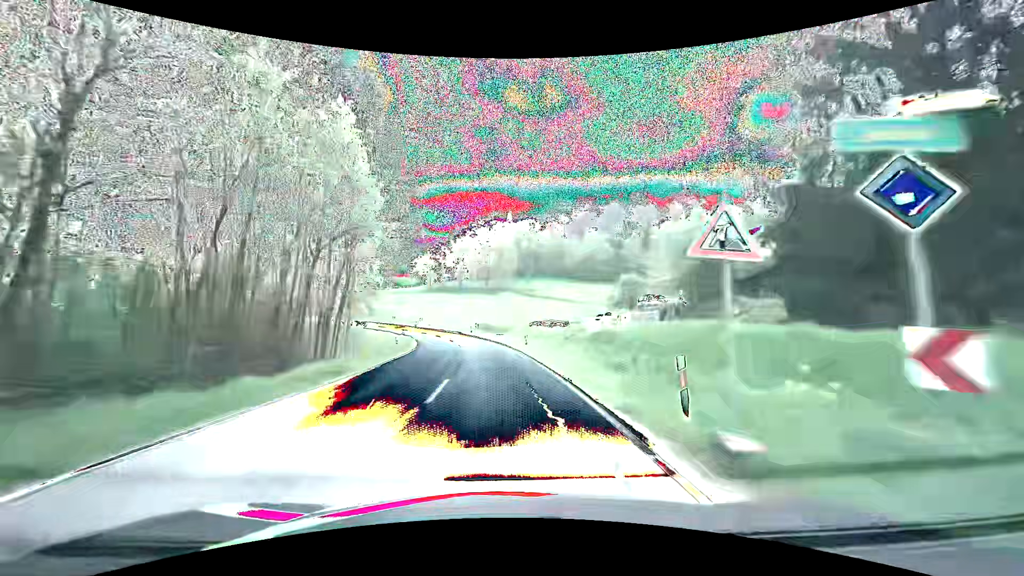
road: secondary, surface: asphalt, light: Day
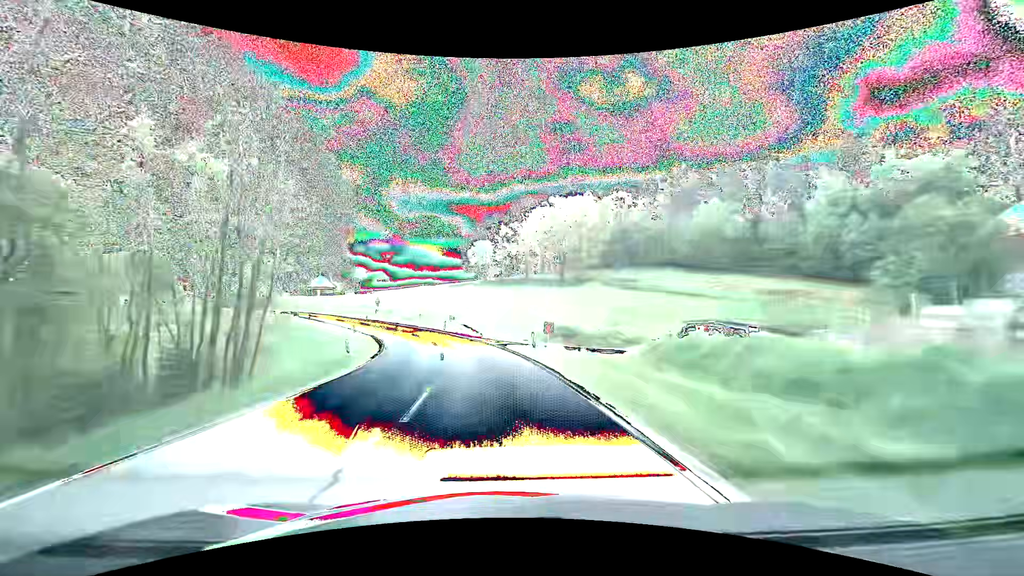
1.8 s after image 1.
(-2.2, +37.5) m; -8°
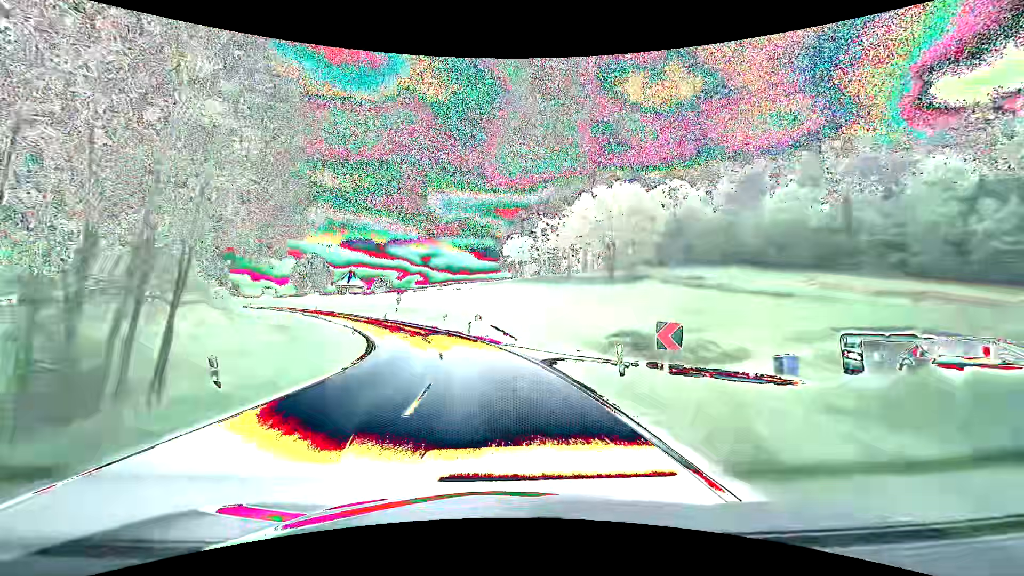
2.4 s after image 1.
(-0.4, +11.9) m; -4°
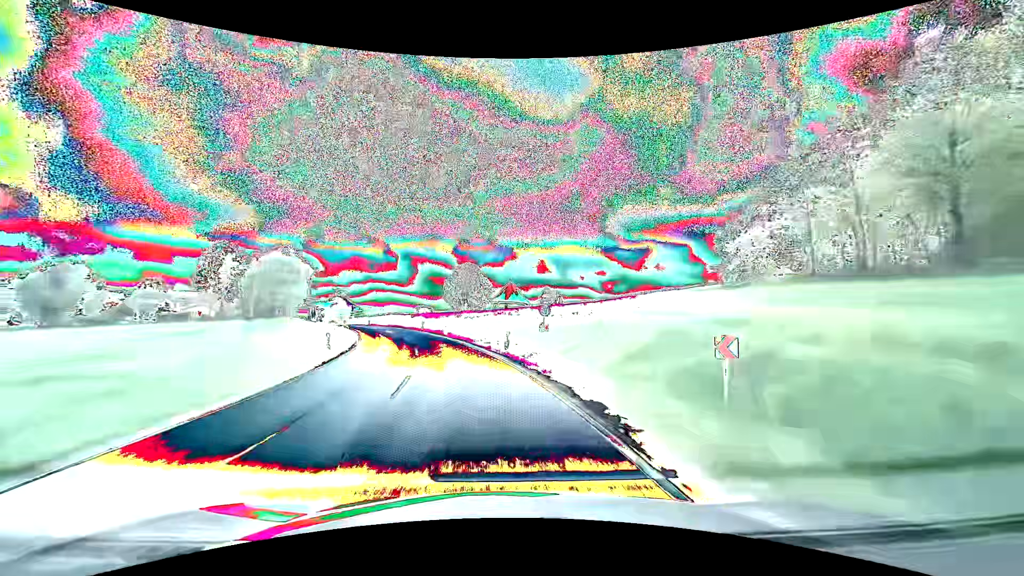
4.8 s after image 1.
(-7.5, +43.7) m; -21°
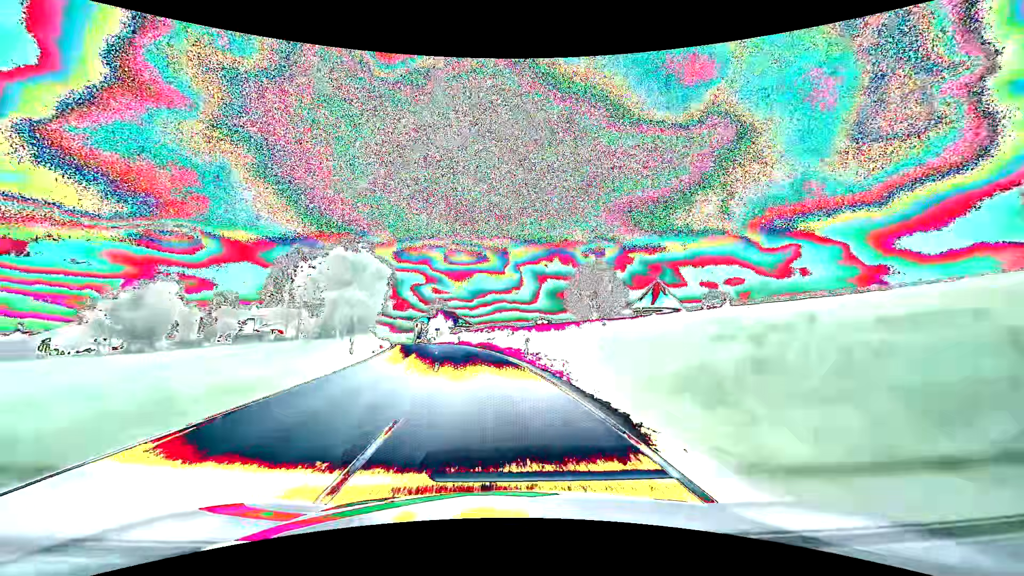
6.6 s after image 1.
(-4.0, +29.9) m; -14°
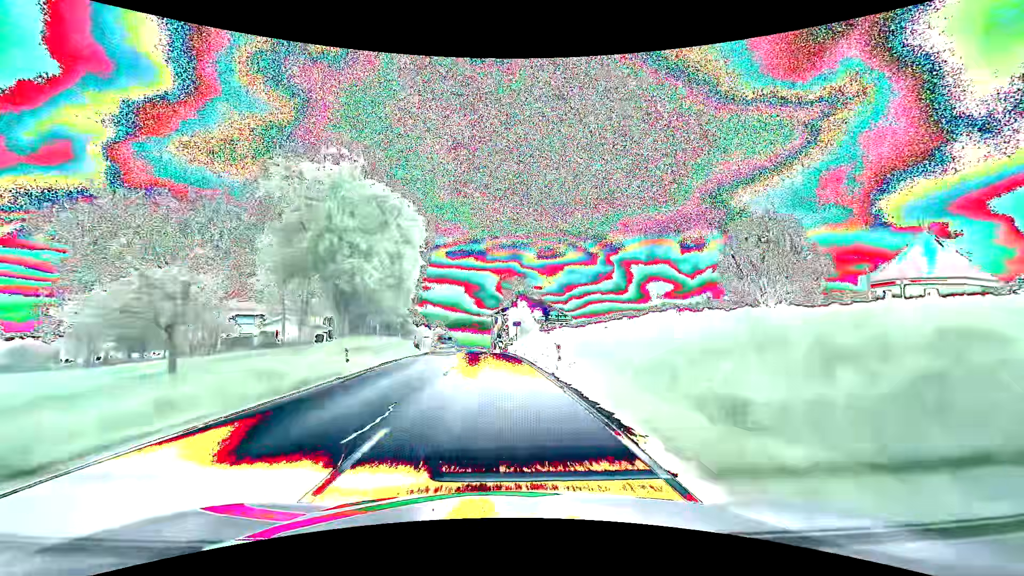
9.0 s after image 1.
(-3.7, +36.5) m; -11°
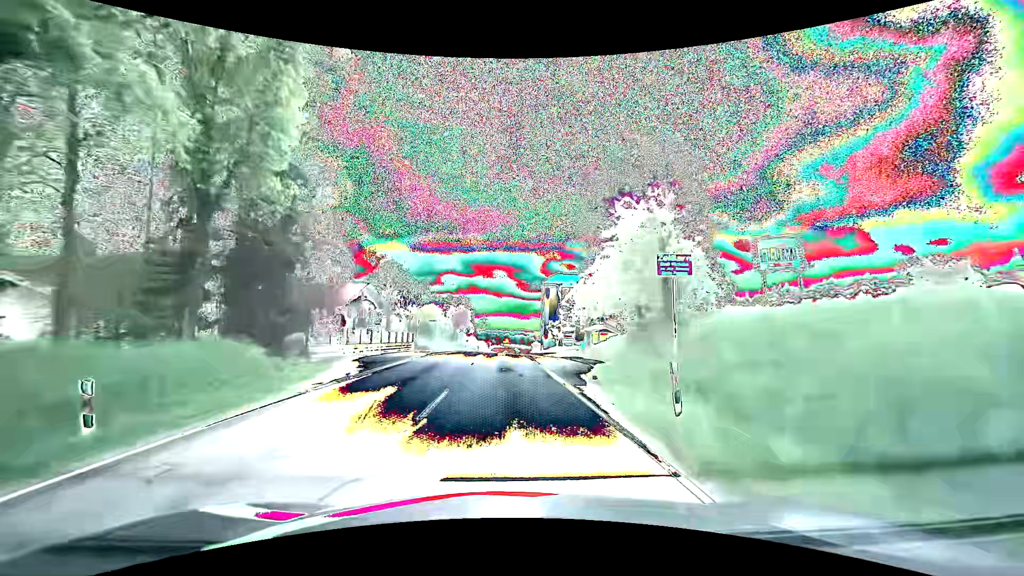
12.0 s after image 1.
(-1.9, +41.1) m; -5°
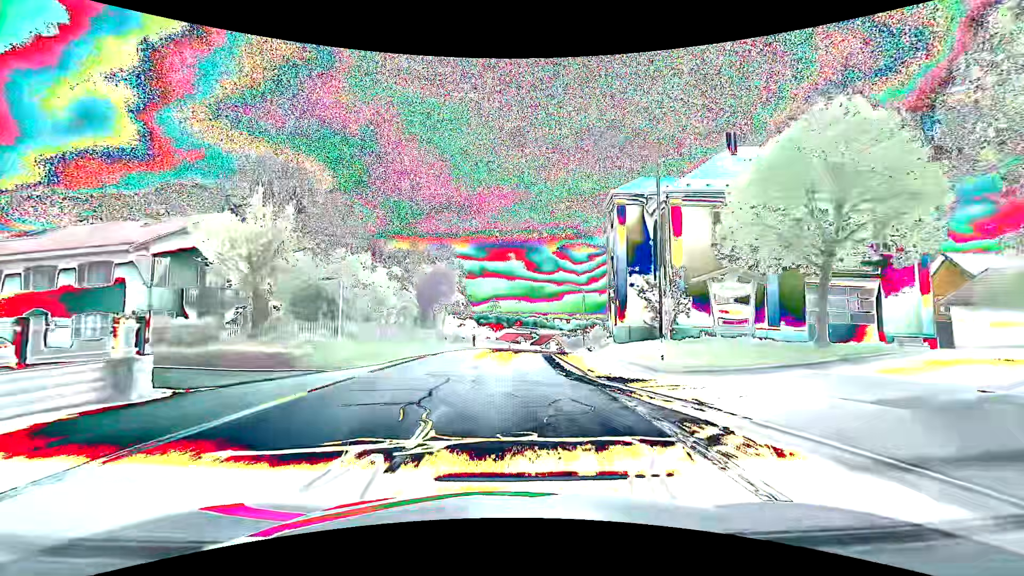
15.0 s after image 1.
(-0.8, +39.2) m; -1°
(0, +10) (0, +20) (+1, +30) (+1, +40) (+2, +50) (+4, +60) (+7, +69) (+11, +78) (+16, +87) (+21, +96) m
